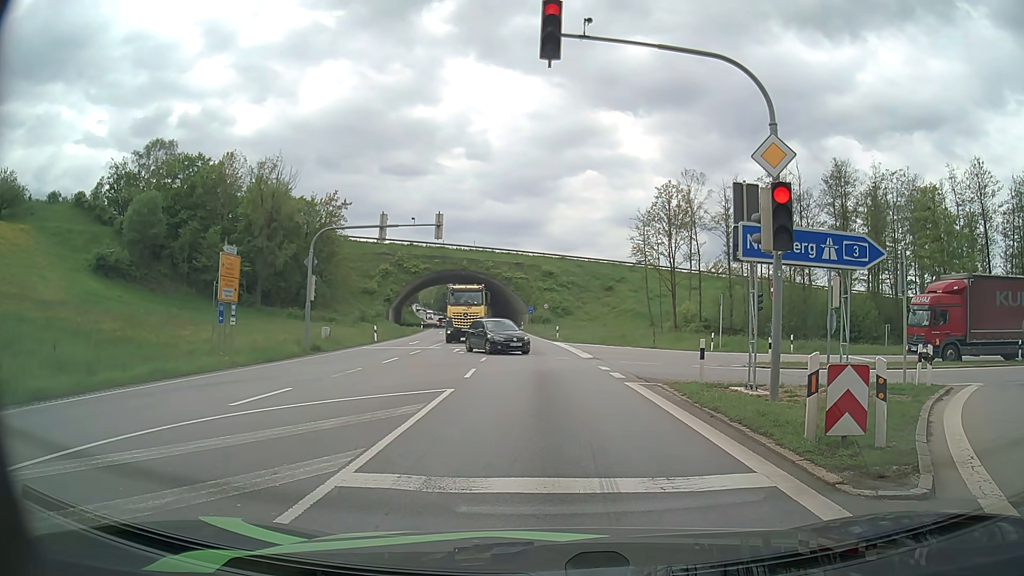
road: primary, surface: asphalt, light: Day
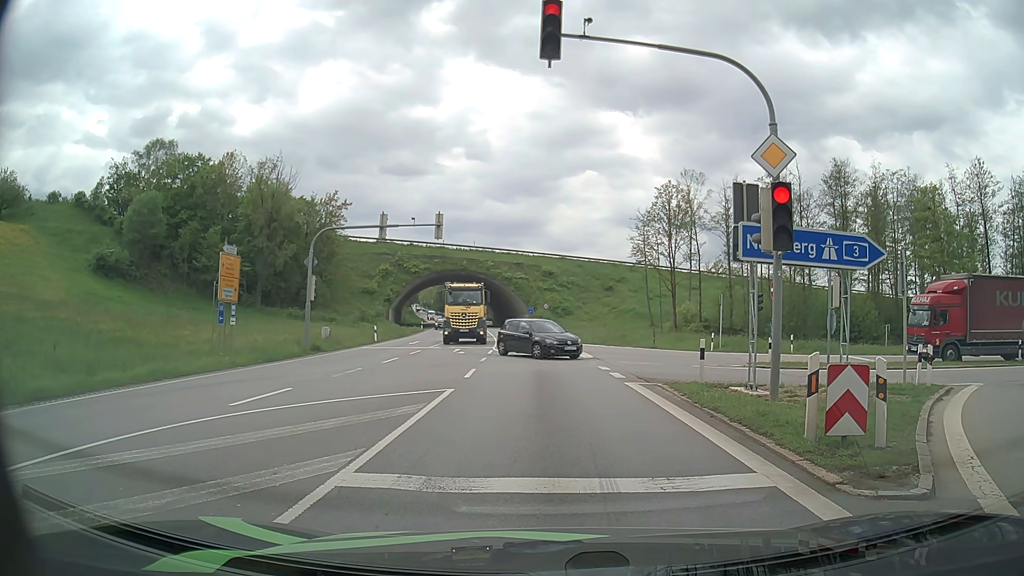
(0.0, 0.0) m; 0°
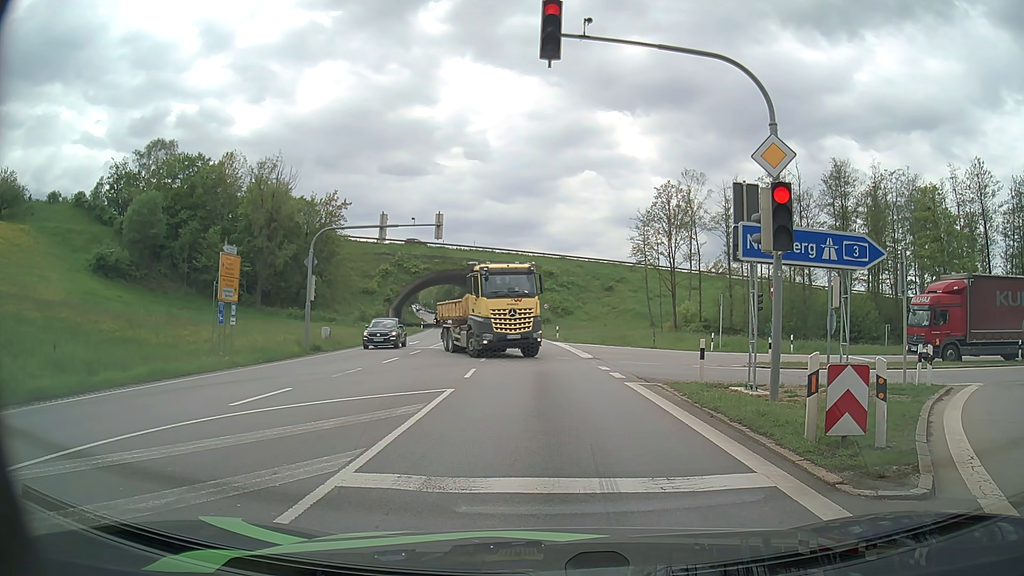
(0.0, 0.0) m; 0°
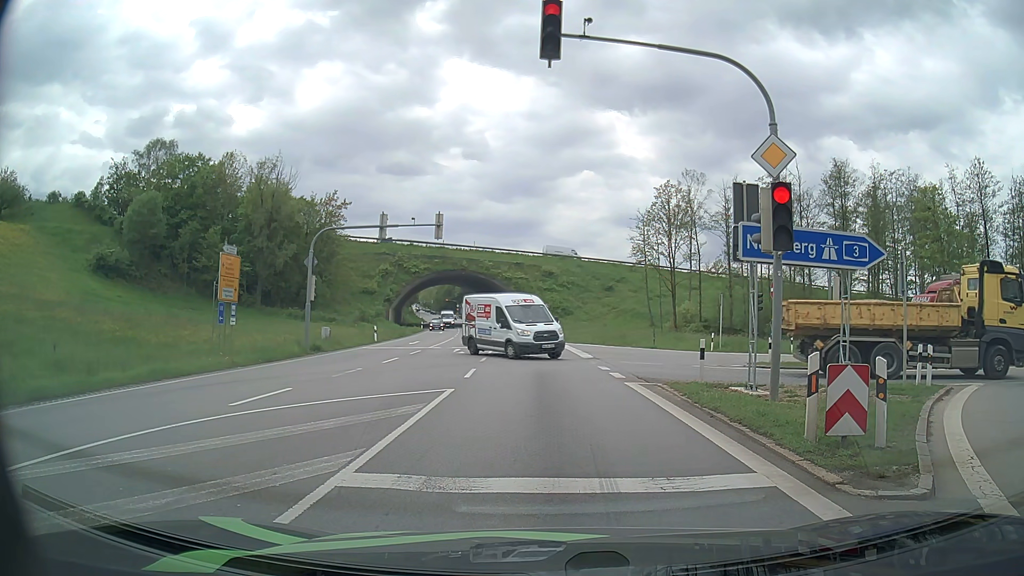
(0.0, 0.0) m; 0°
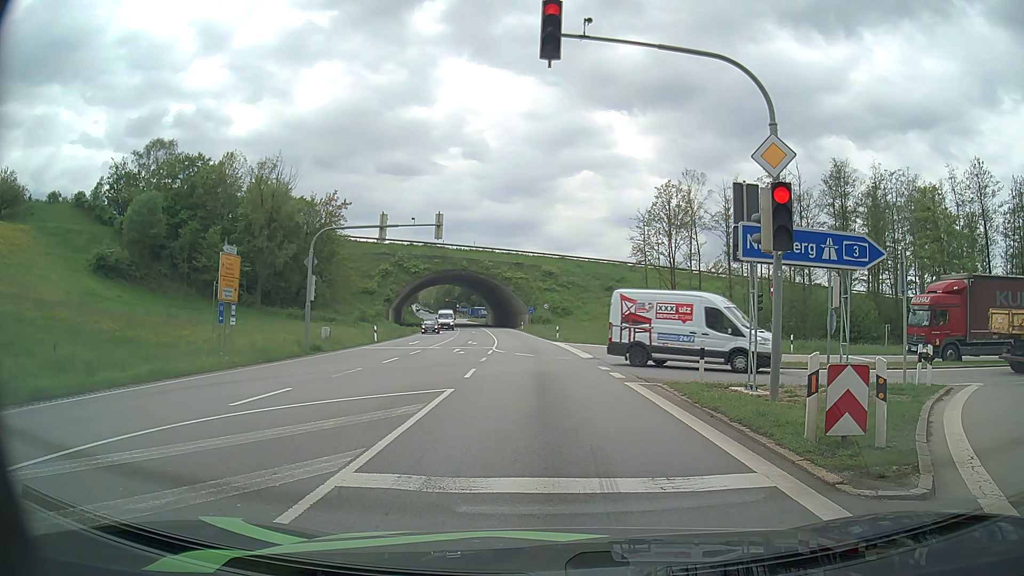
(0.0, 0.0) m; 0°
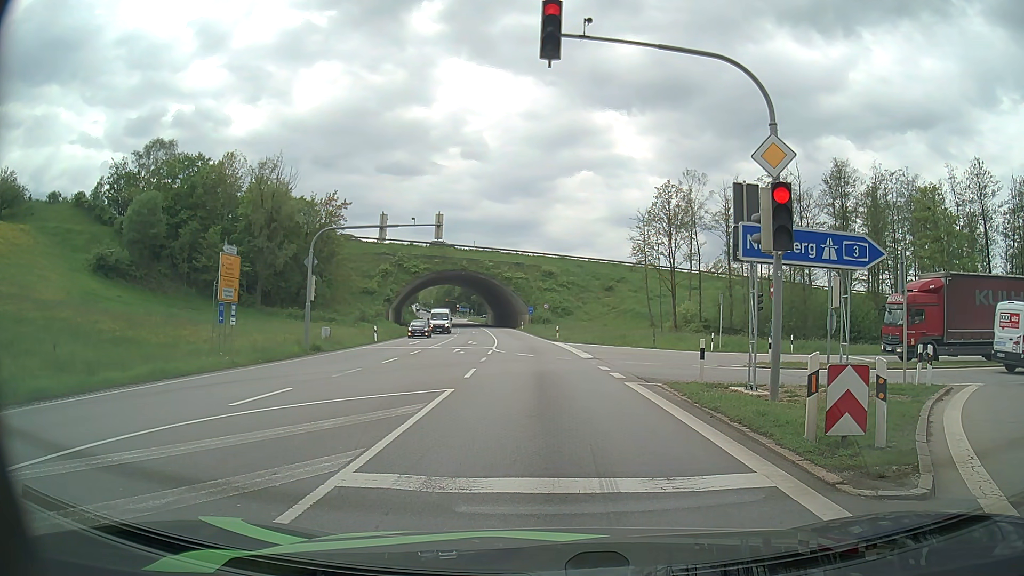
(0.0, 0.0) m; 0°
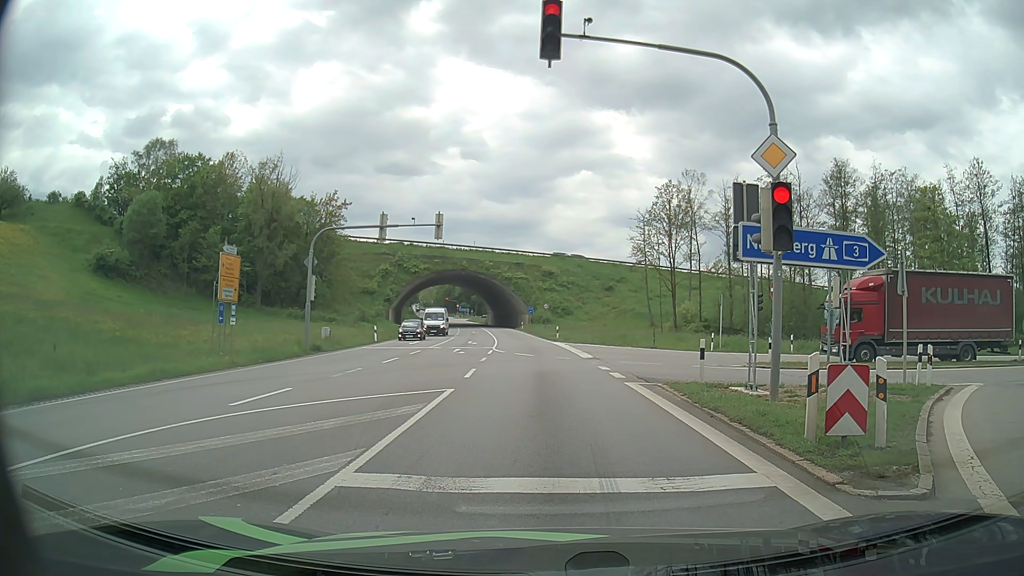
(0.0, 0.0) m; 0°
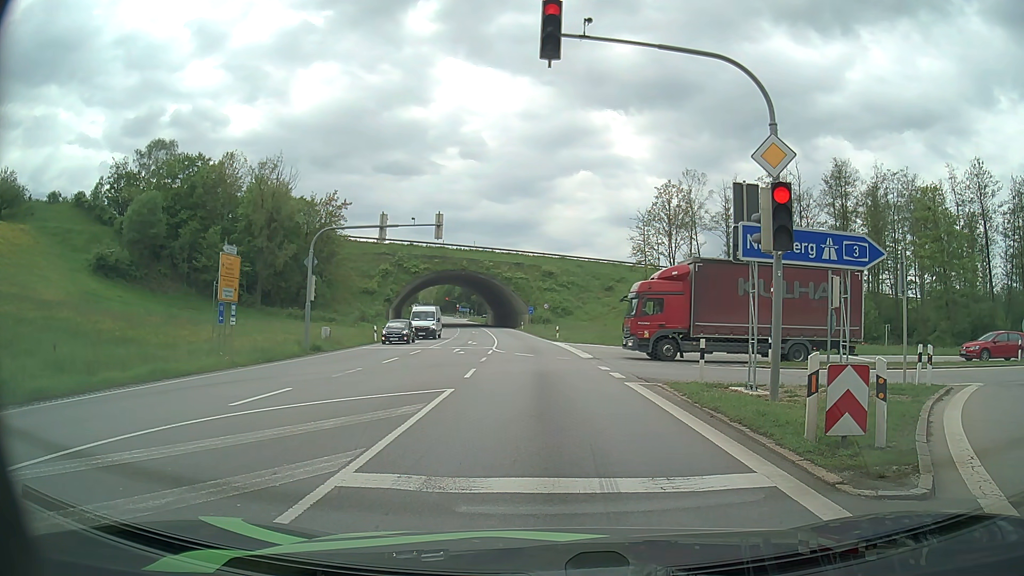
(0.0, 0.0) m; 0°
